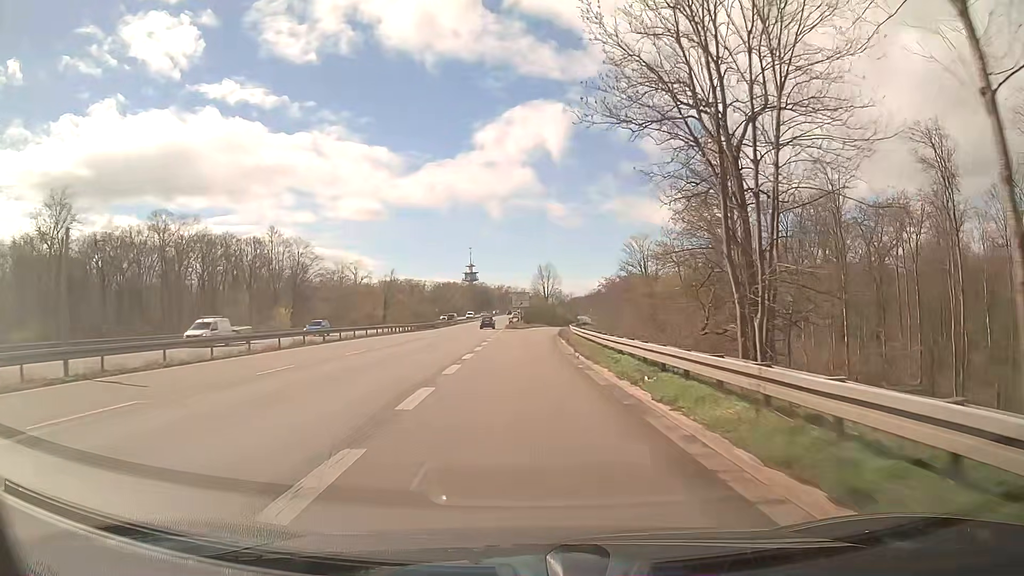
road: trunk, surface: asphalt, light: Day
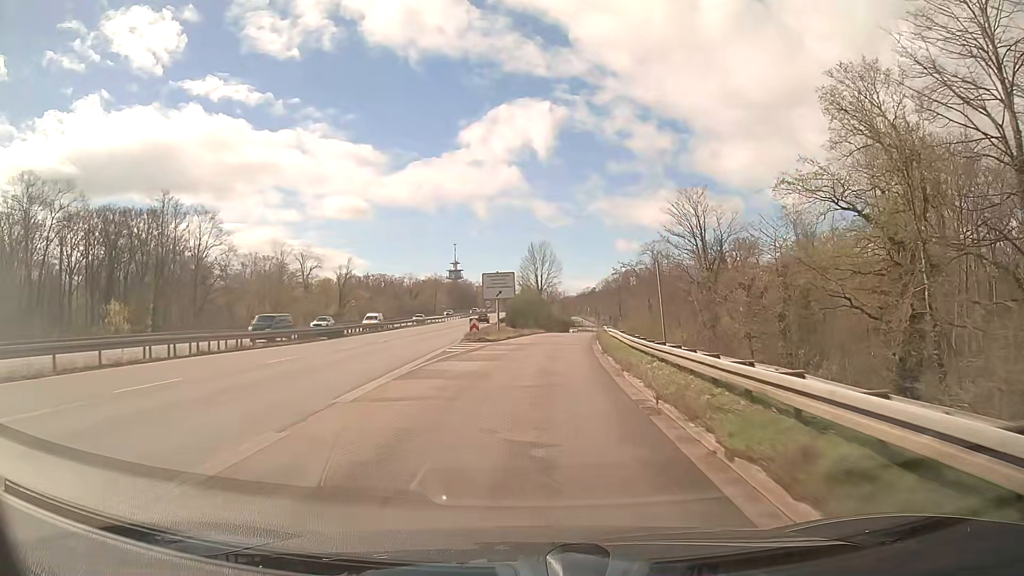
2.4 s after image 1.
(+0.3, +41.0) m; +1°
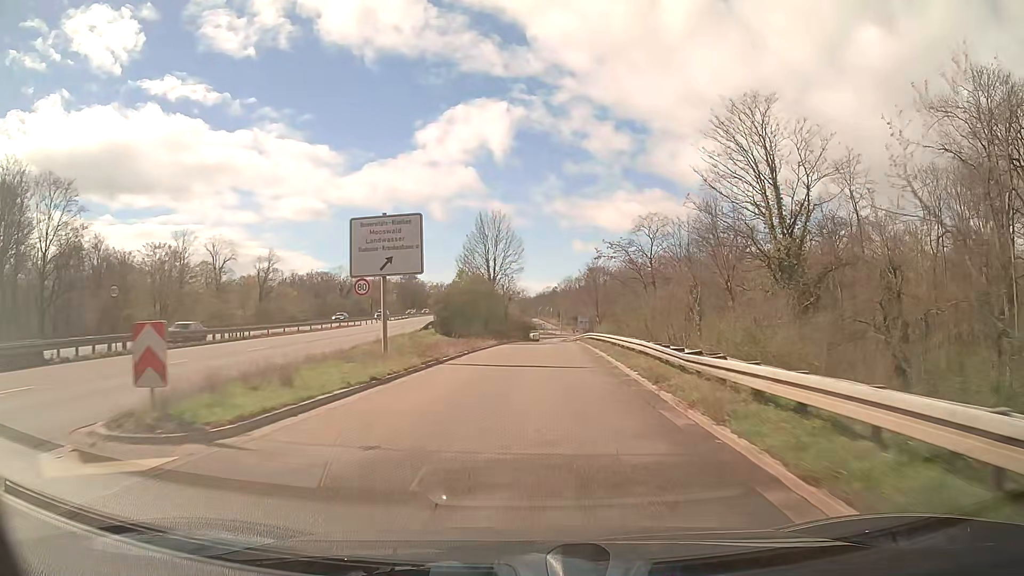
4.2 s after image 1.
(+0.8, +29.5) m; +3°
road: trunk_link
